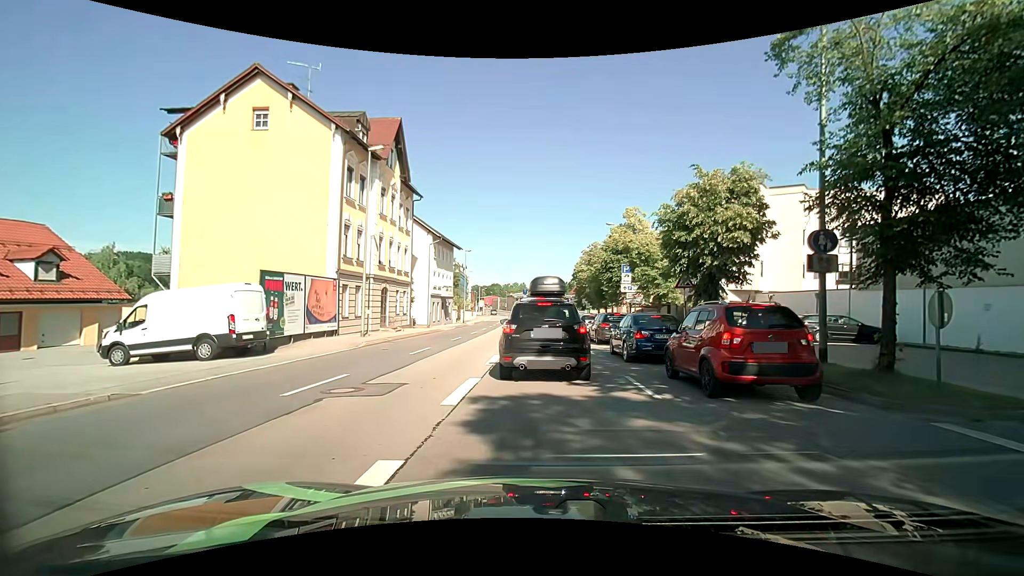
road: primary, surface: asphalt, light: Day
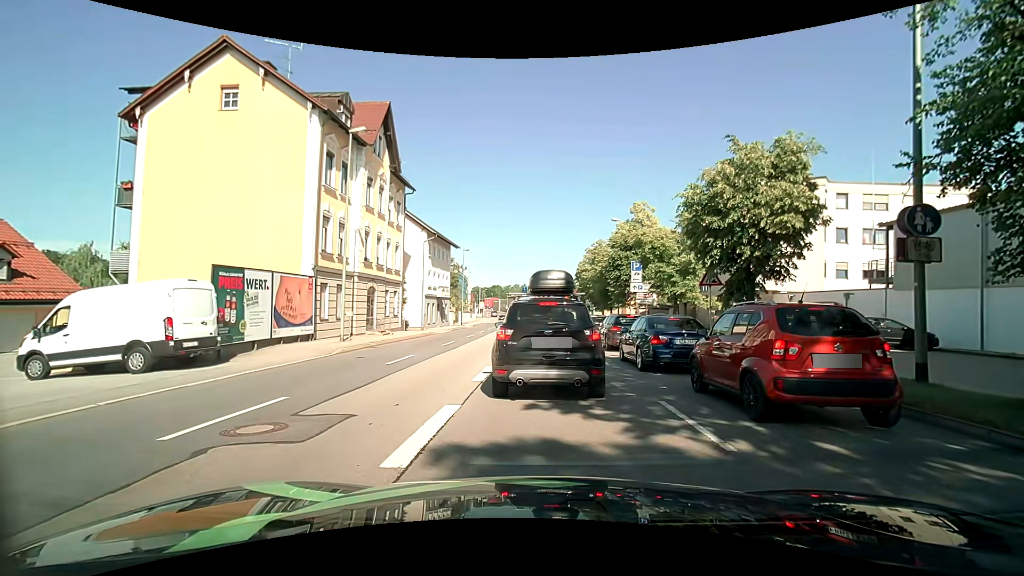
(+0.1, +2.9) m; 0°
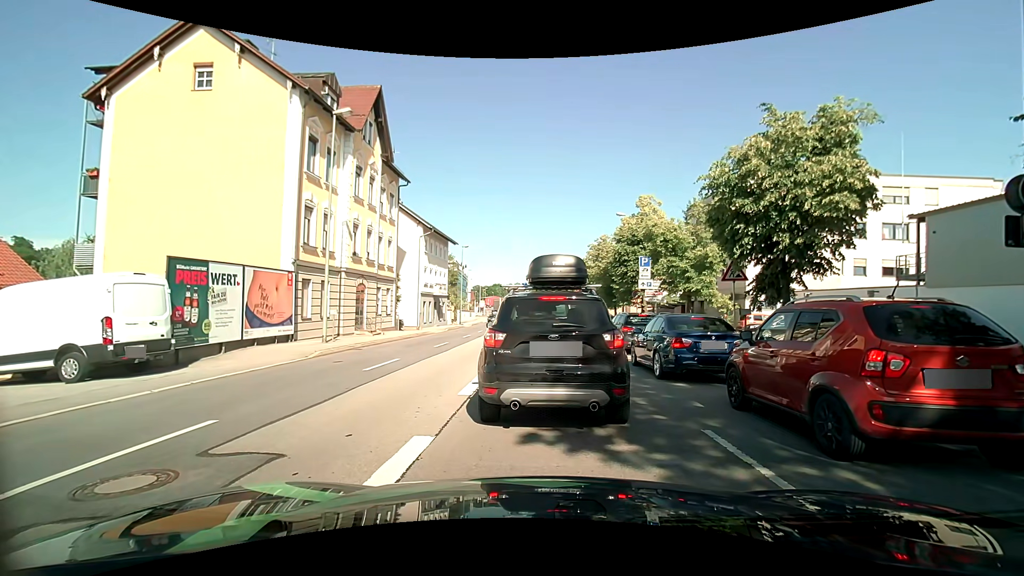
(0.0, +2.0) m; 0°
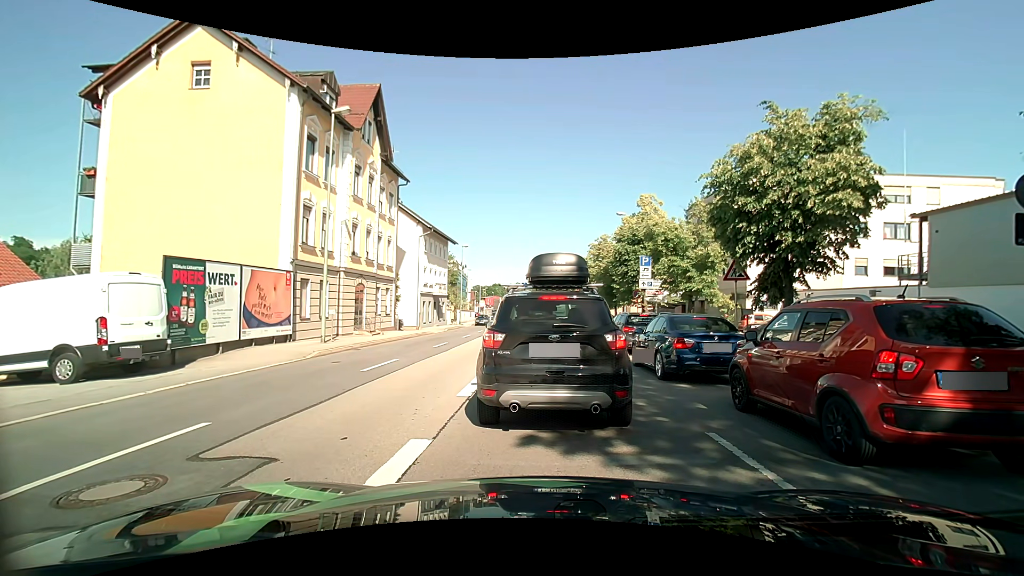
(0.0, +0.2) m; 0°
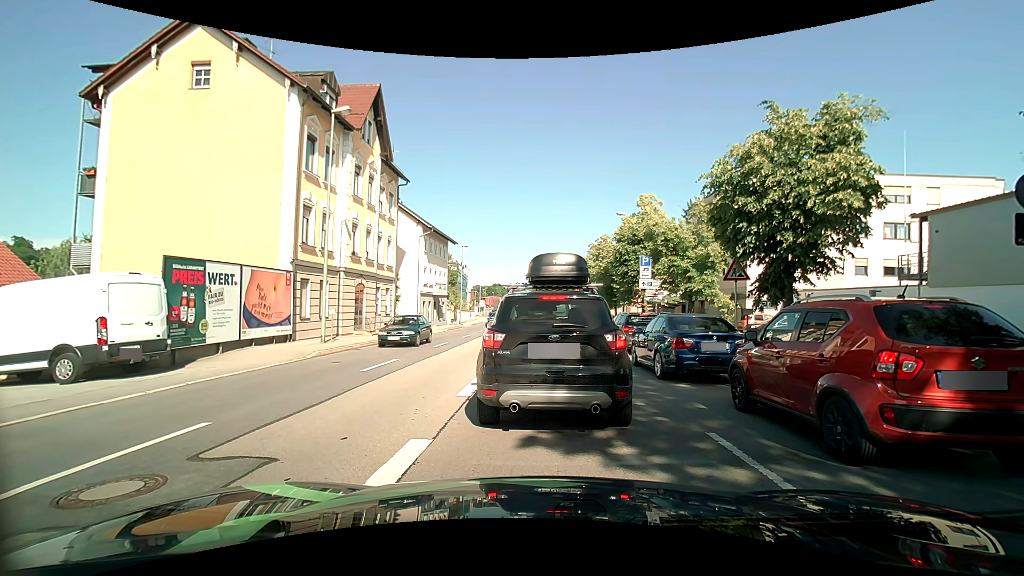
(0.0, 0.0) m; 0°
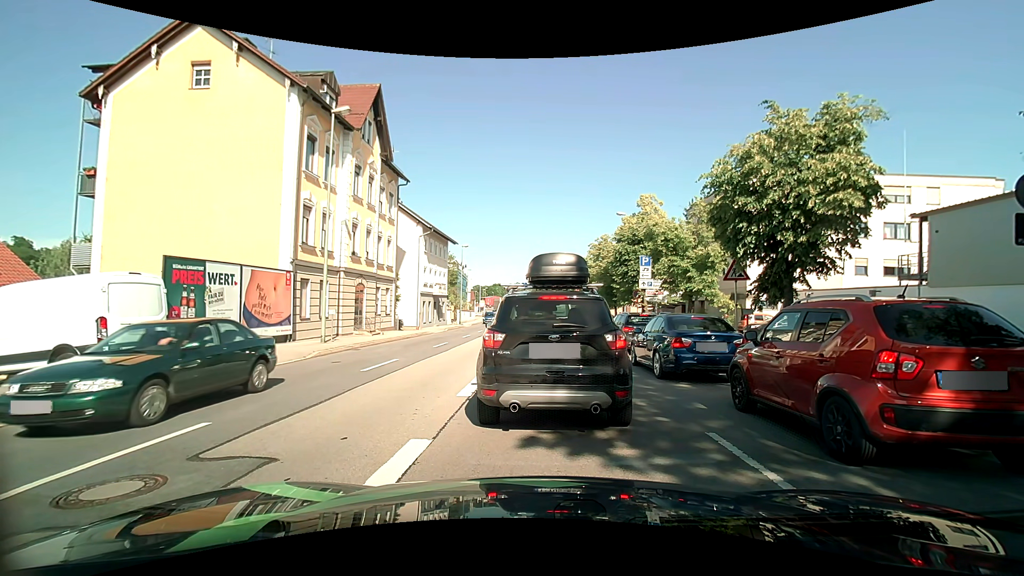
(0.0, 0.0) m; 0°
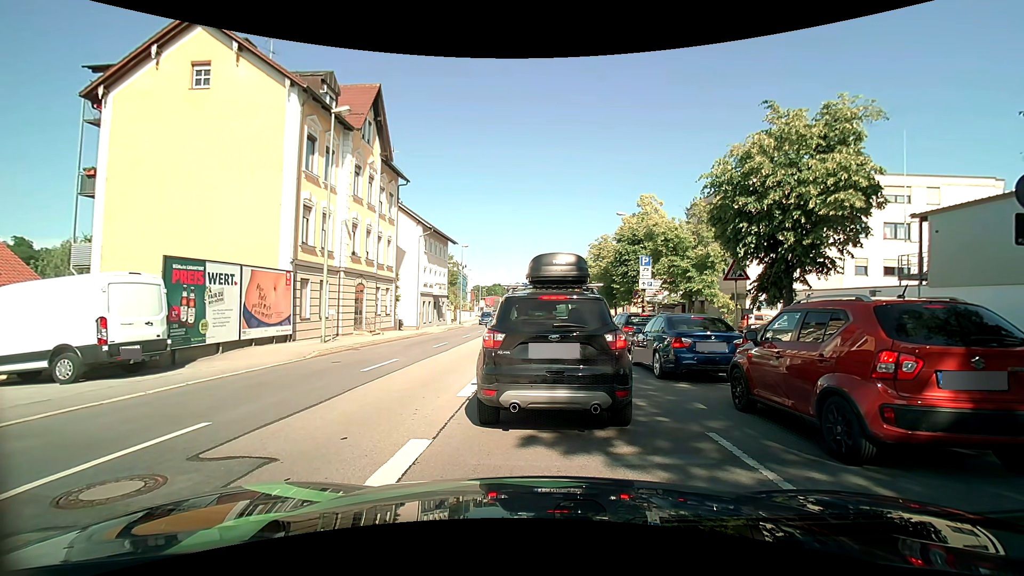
(0.0, 0.0) m; 0°
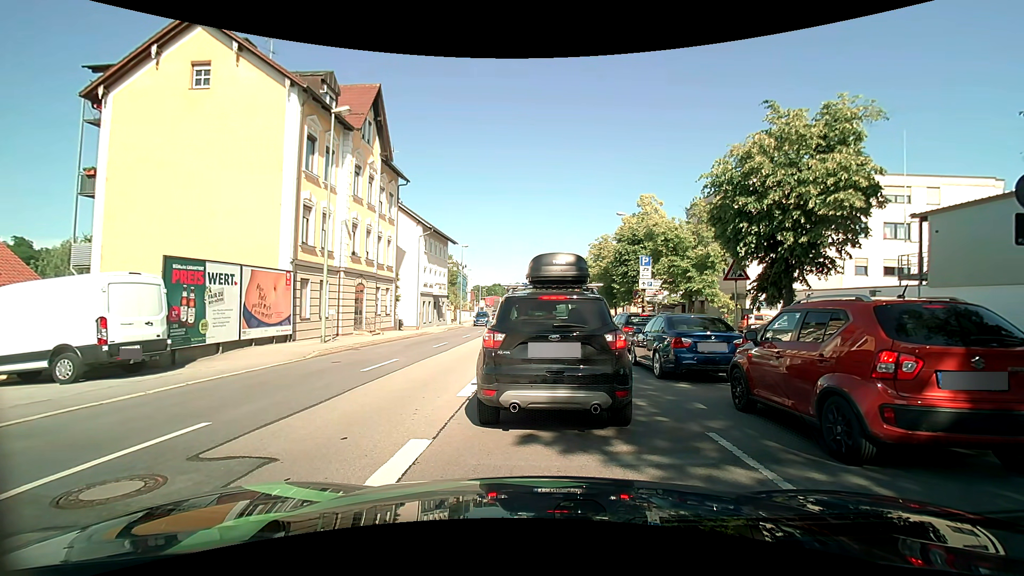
(0.0, 0.0) m; 0°
